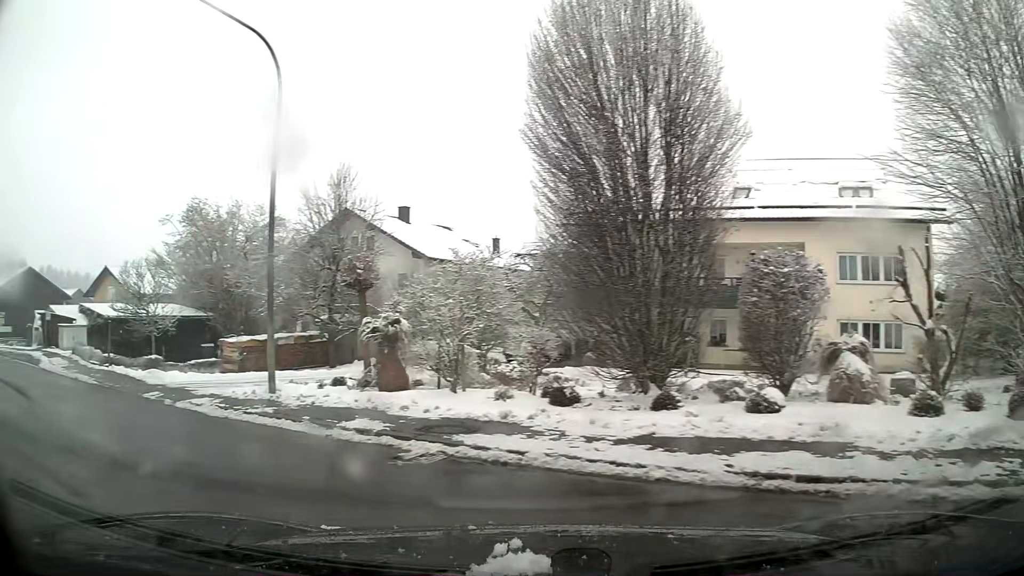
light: Day
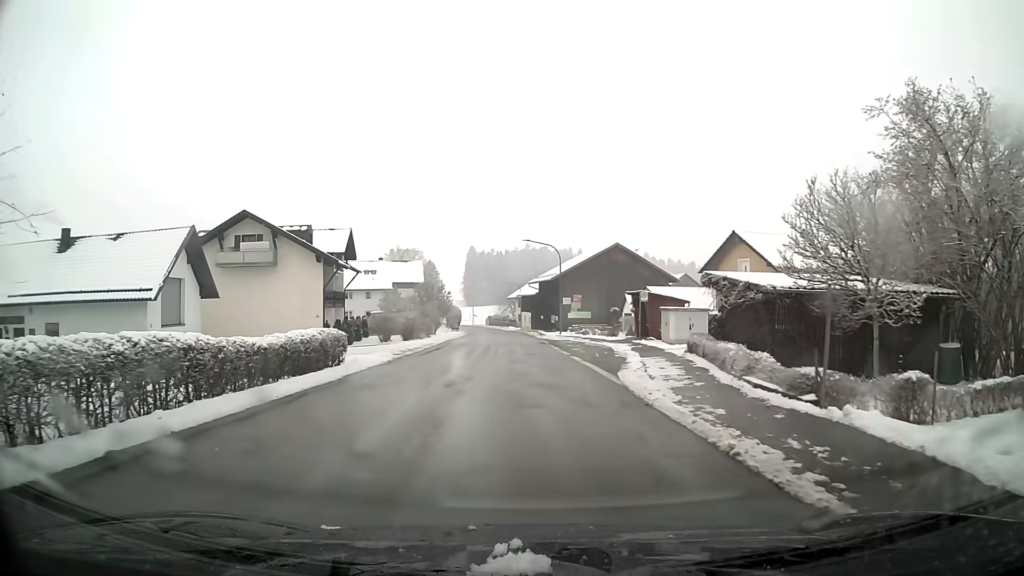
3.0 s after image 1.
(-8.3, +13.0) m; -46°
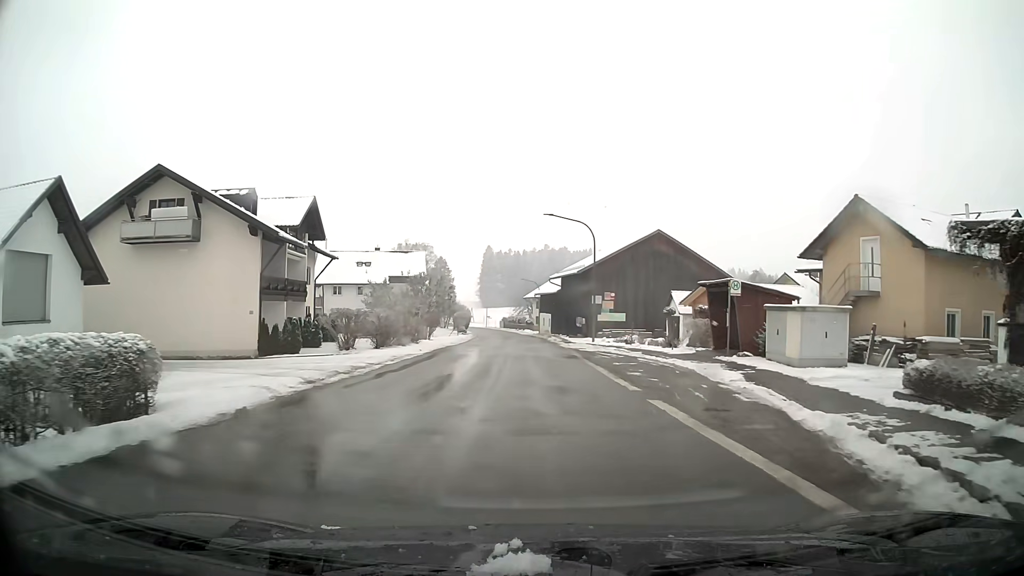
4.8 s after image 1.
(-0.2, +14.0) m; 0°
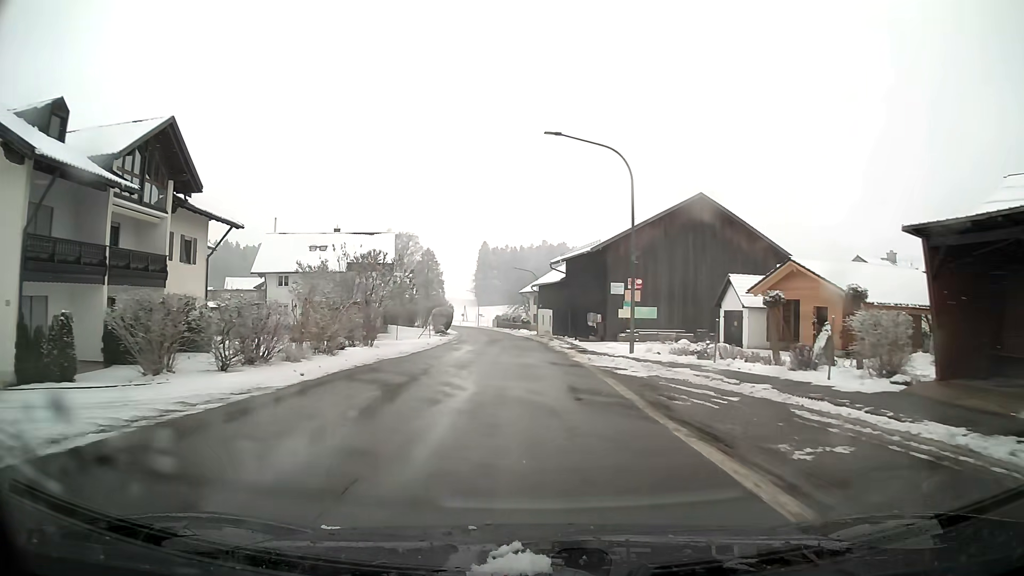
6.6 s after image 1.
(0.0, +16.8) m; 0°
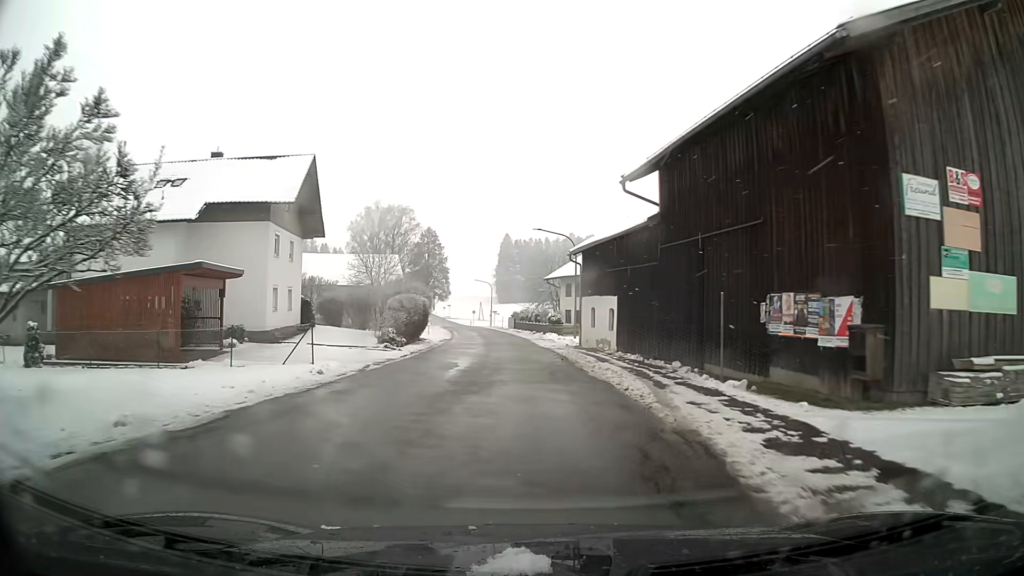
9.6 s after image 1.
(-0.6, +32.4) m; -2°
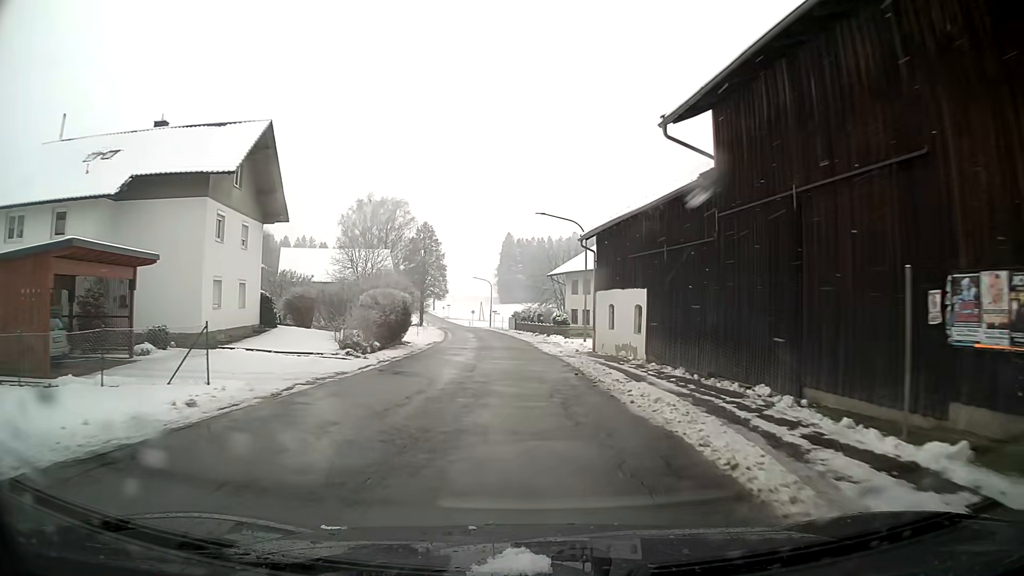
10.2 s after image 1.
(0.0, +6.9) m; 0°
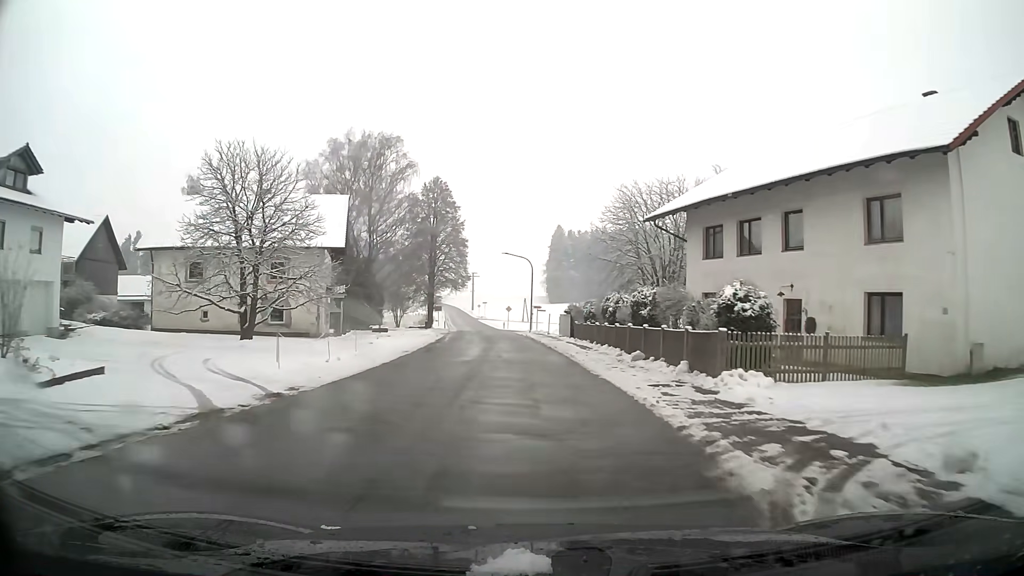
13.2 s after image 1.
(-1.3, +36.6) m; -4°
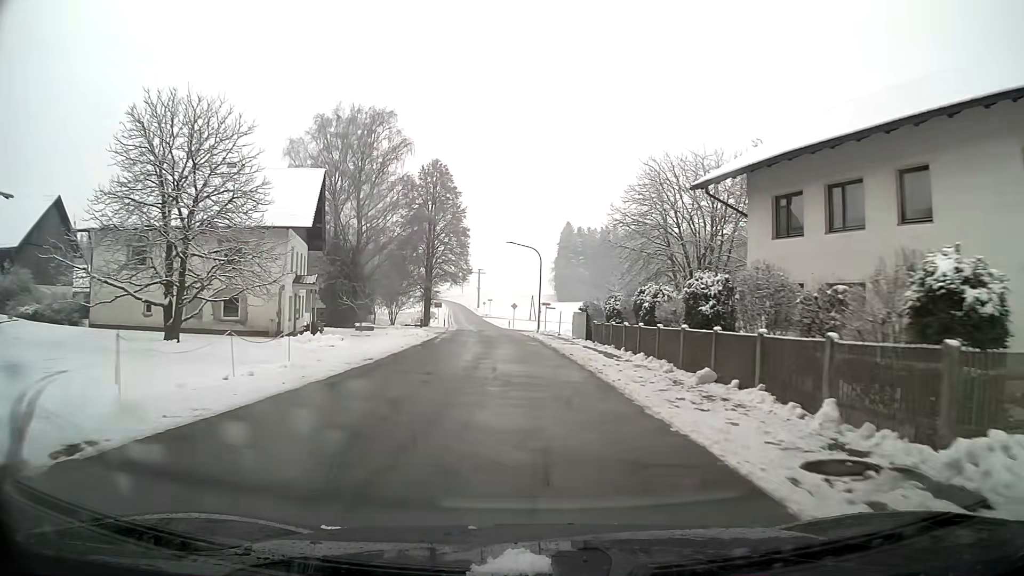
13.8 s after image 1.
(0.0, +7.6) m; -1°
(0, +10) (0, +20) (-1, +30) (-2, +40) (-2, +50) (-3, +60) (-4, +70) (-5, +80) (-7, +90) (-8, +100) m
